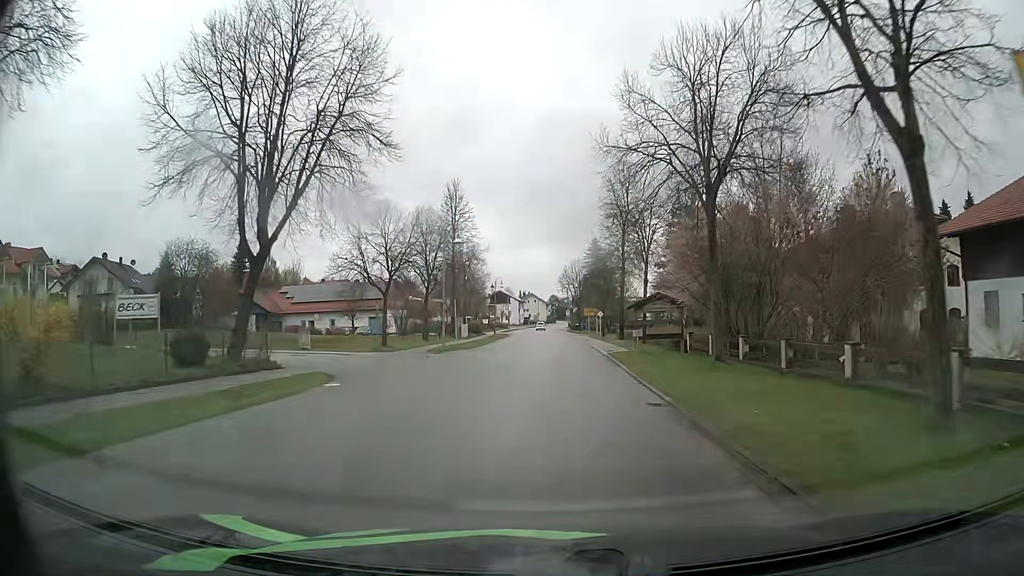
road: secondary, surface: asphalt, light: Day
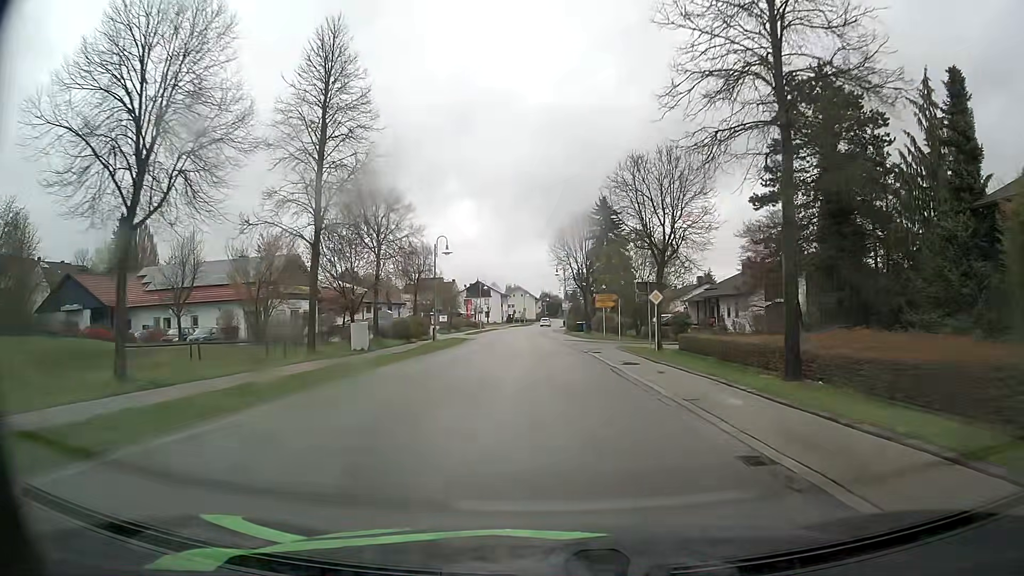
(+0.3, +37.0) m; +1°
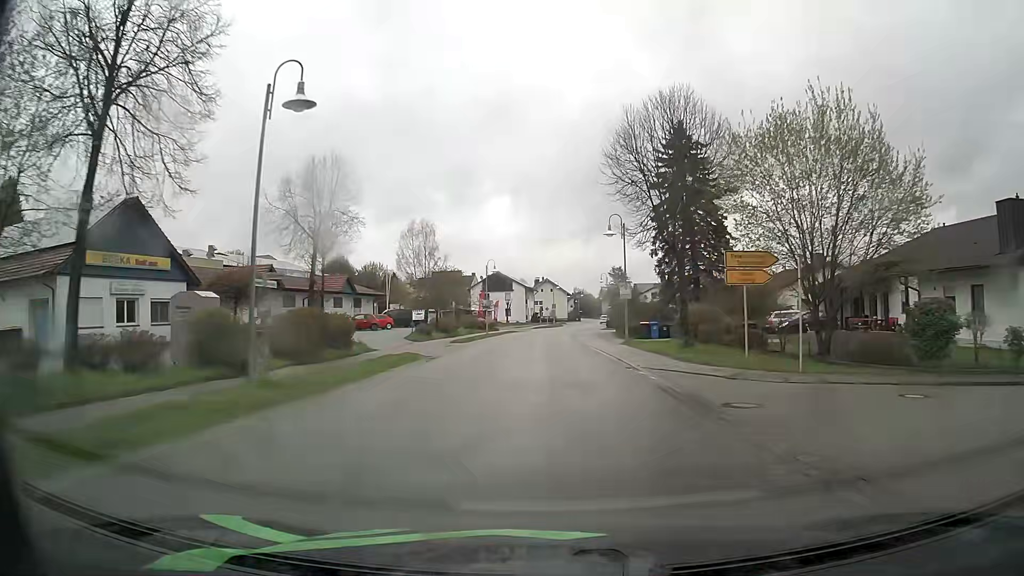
(-0.8, +30.8) m; -3°
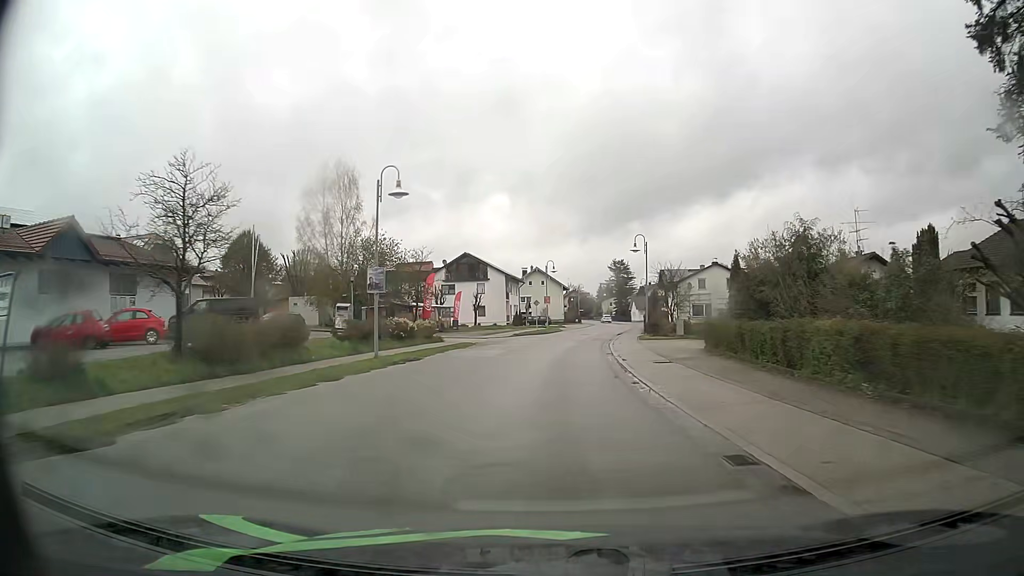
(-0.1, +39.2) m; +1°
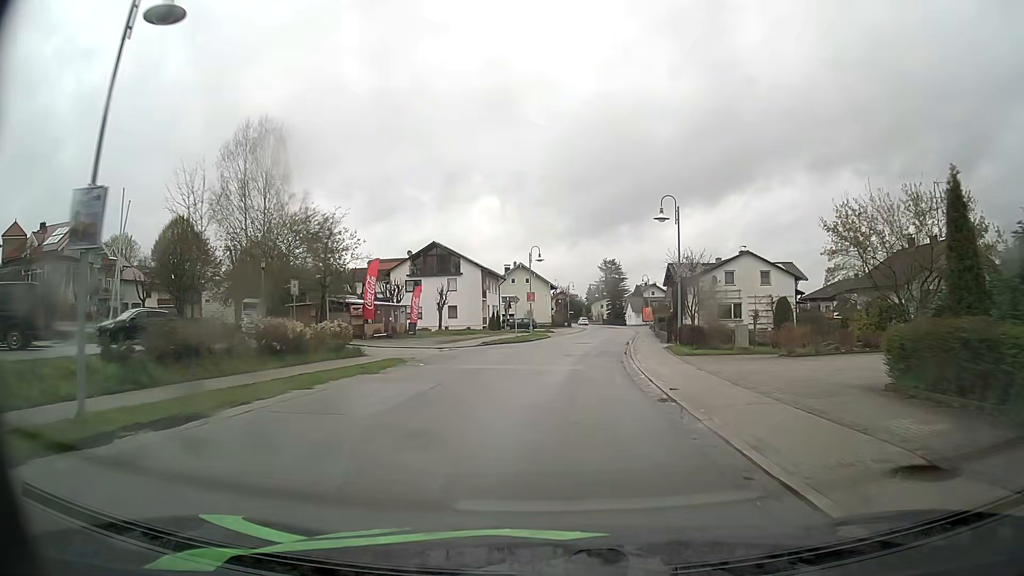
(+0.1, +15.8) m; +1°
(0, +10) (+1, +20) (+2, +30) (+3, +40) (+4, +50) (+5, +60) (+7, +70) (+8, +80) (+9, +89) (+10, +99) m
